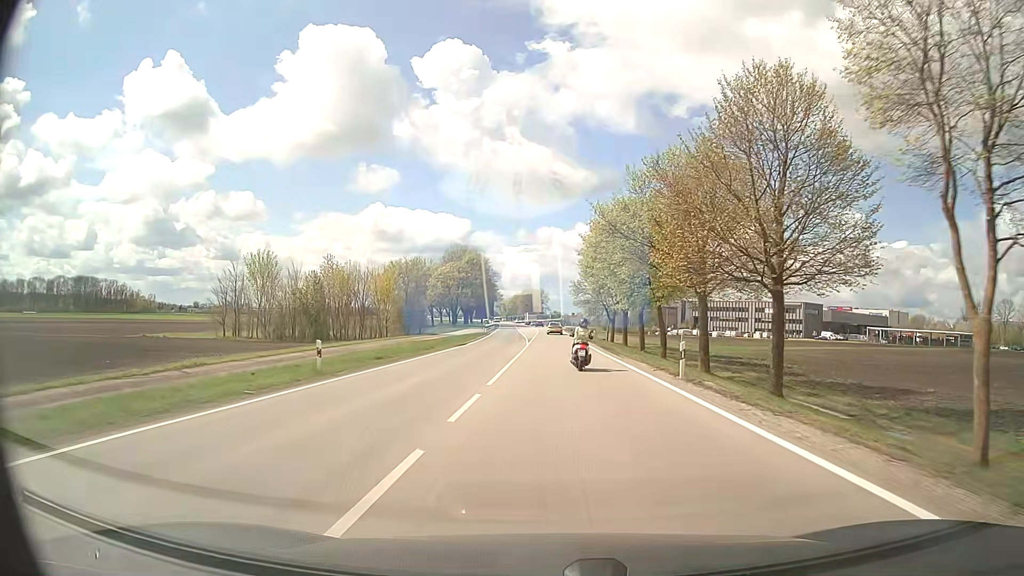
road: secondary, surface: asphalt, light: Day
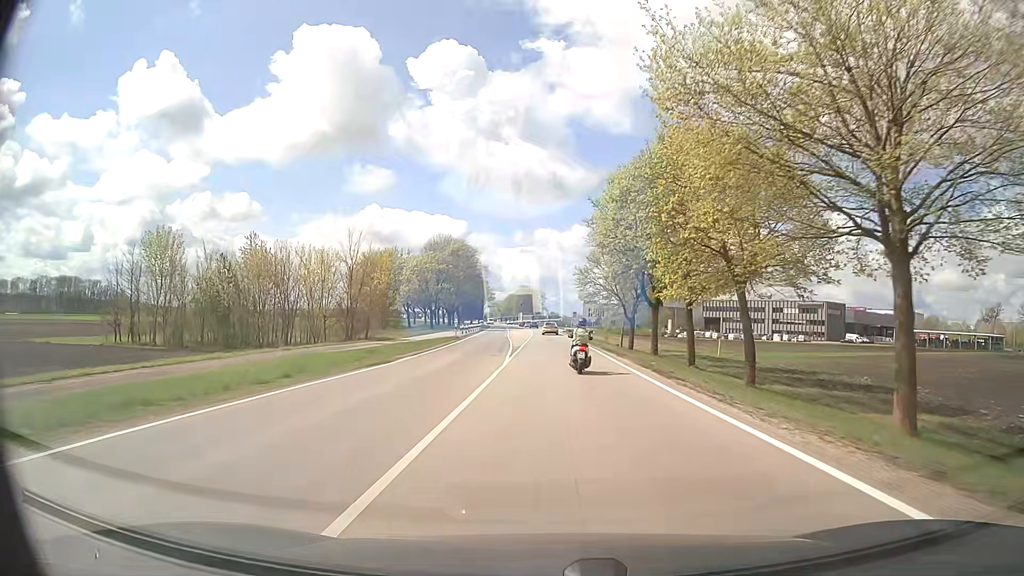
(0.0, +21.0) m; 0°
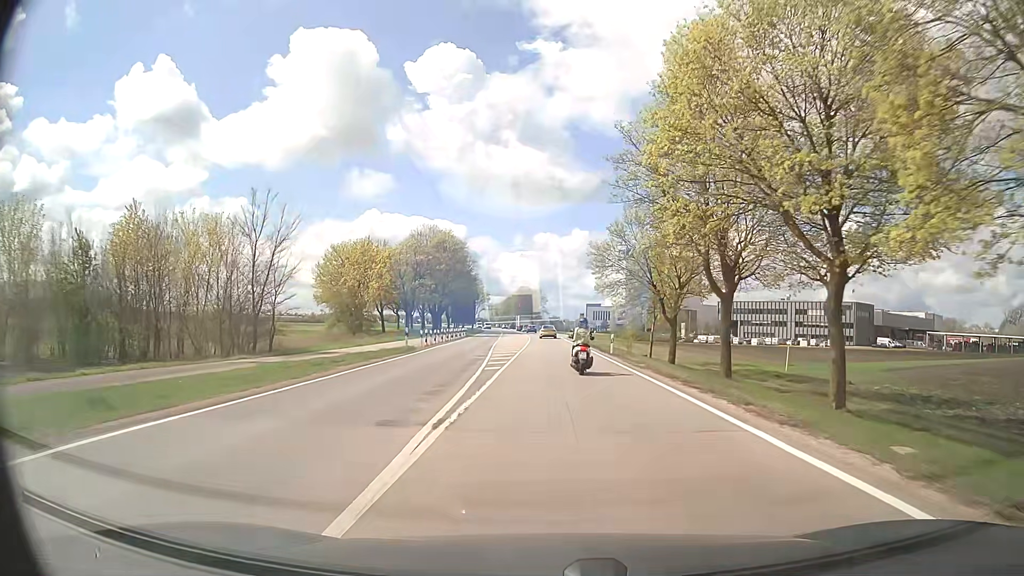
(-0.1, +19.4) m; 0°
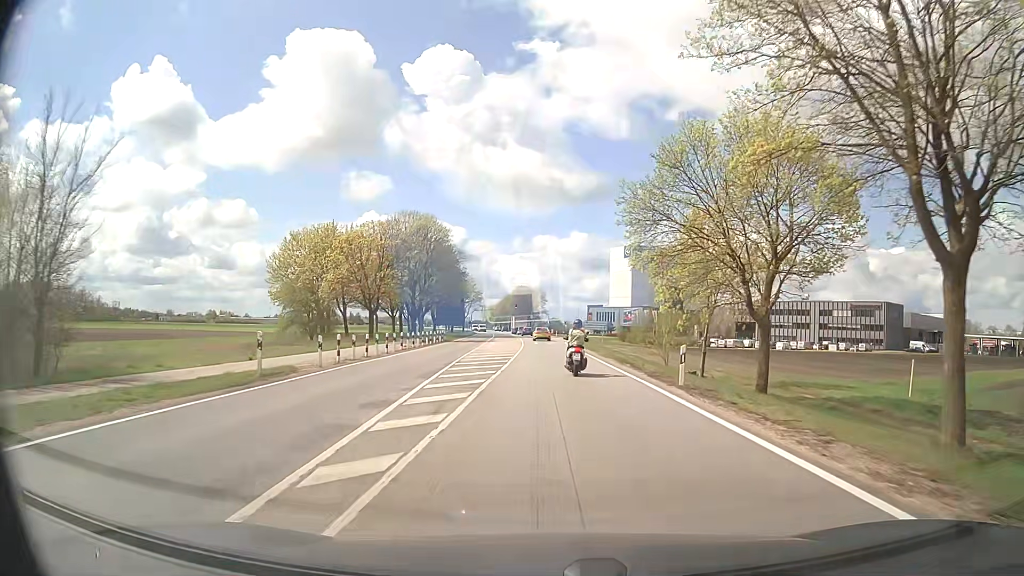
(0.0, +18.1) m; 0°
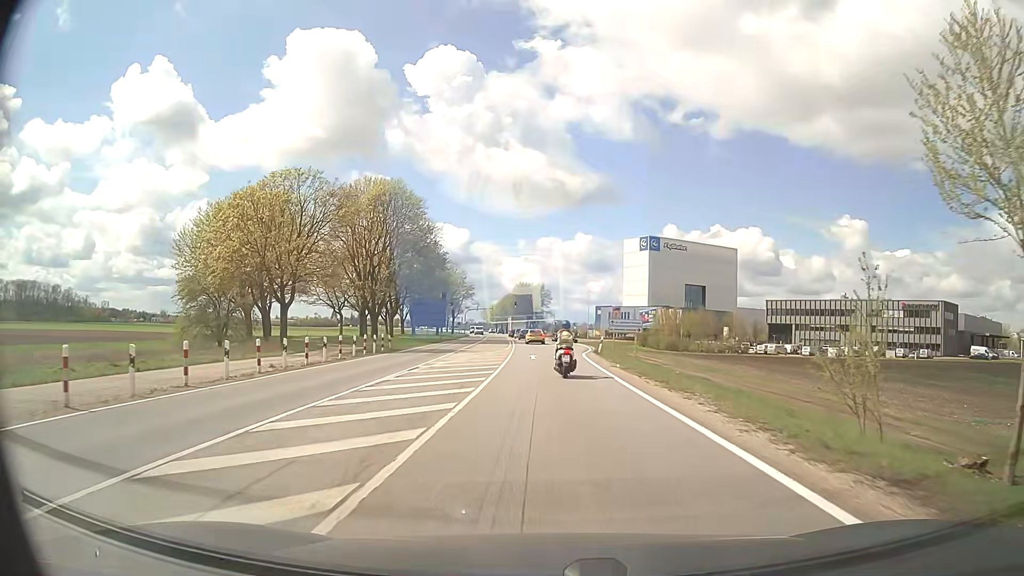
(+0.1, +25.2) m; 0°
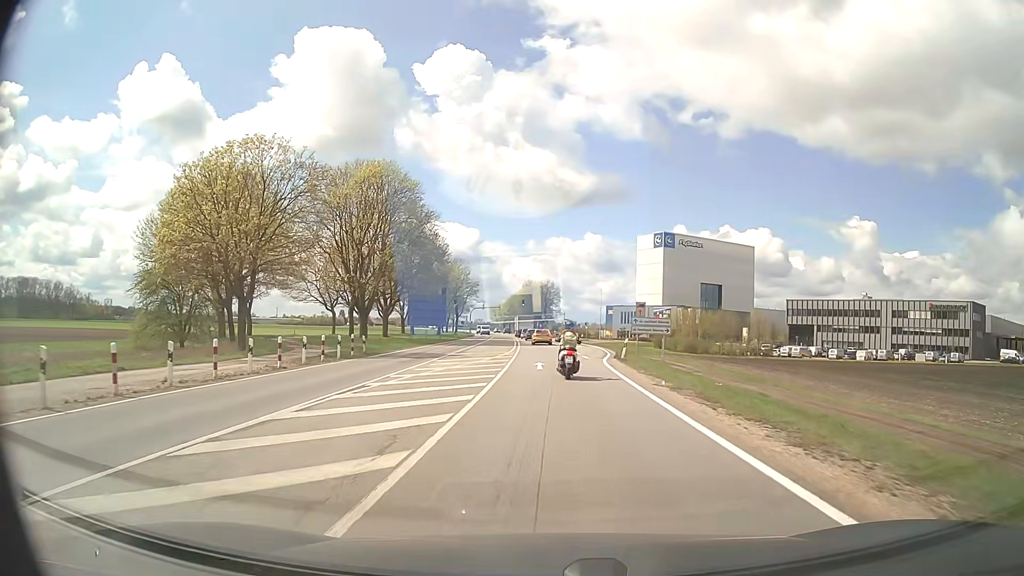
(0.0, +8.2) m; -1°
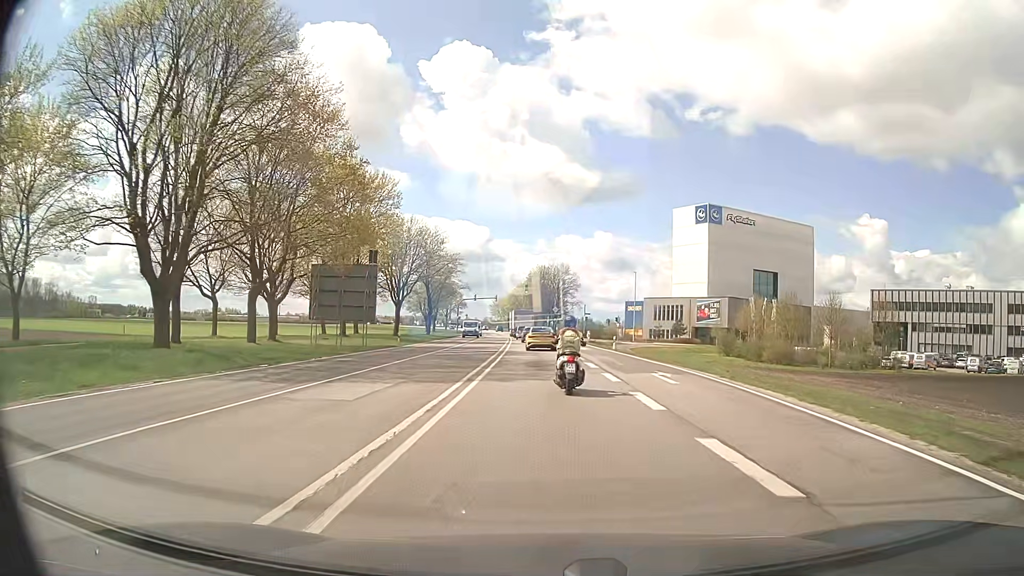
(-0.3, +38.8) m; -1°
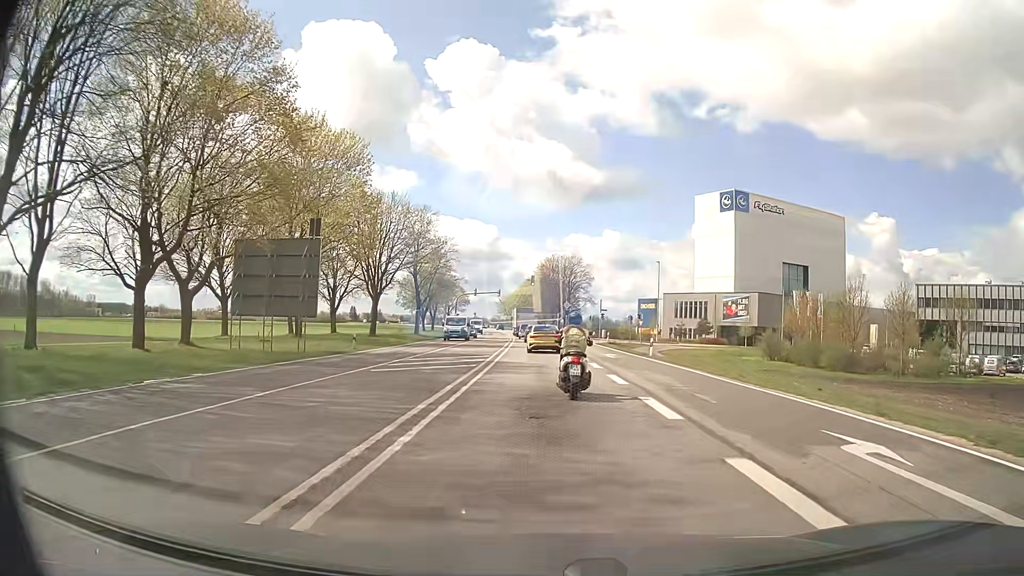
(-0.1, +13.3) m; -1°
(0, +10) (0, +20) (0, +30) (-1, +40) (-1, +50) (-1, +60) (-2, +70) (-2, +80) (-3, +90) (-4, +100) m
